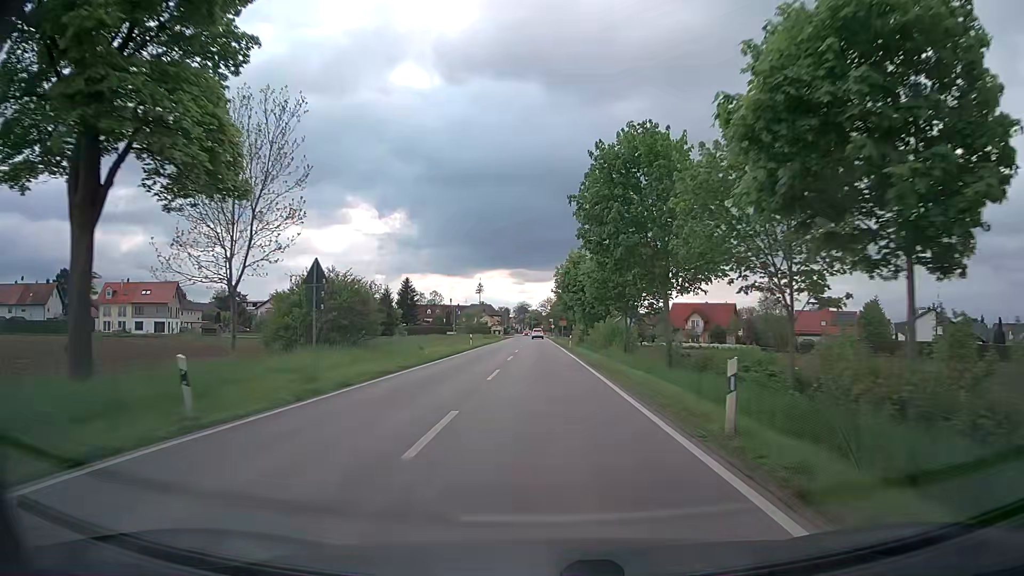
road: secondary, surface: asphalt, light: Day
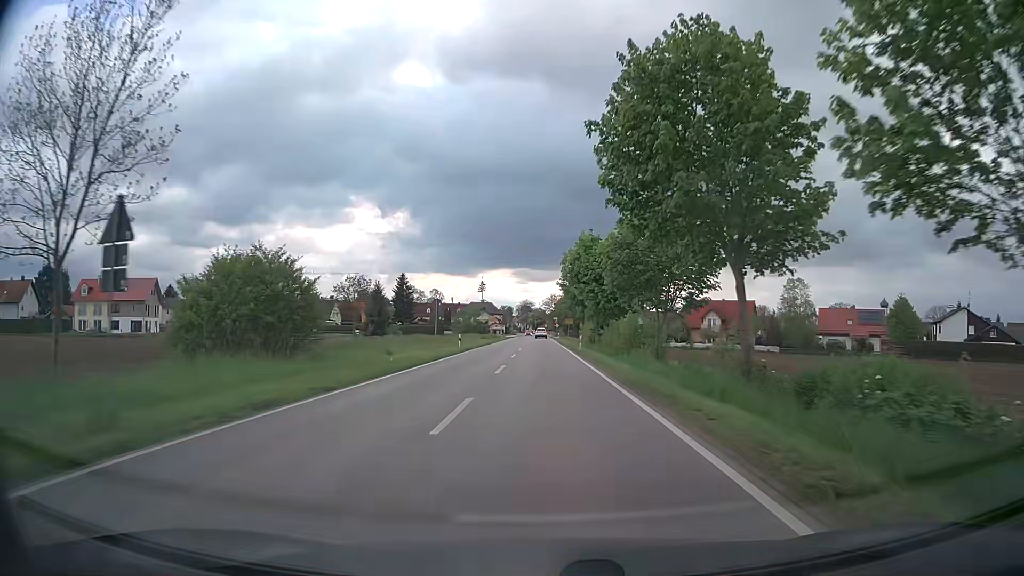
(0.0, +9.7) m; 0°
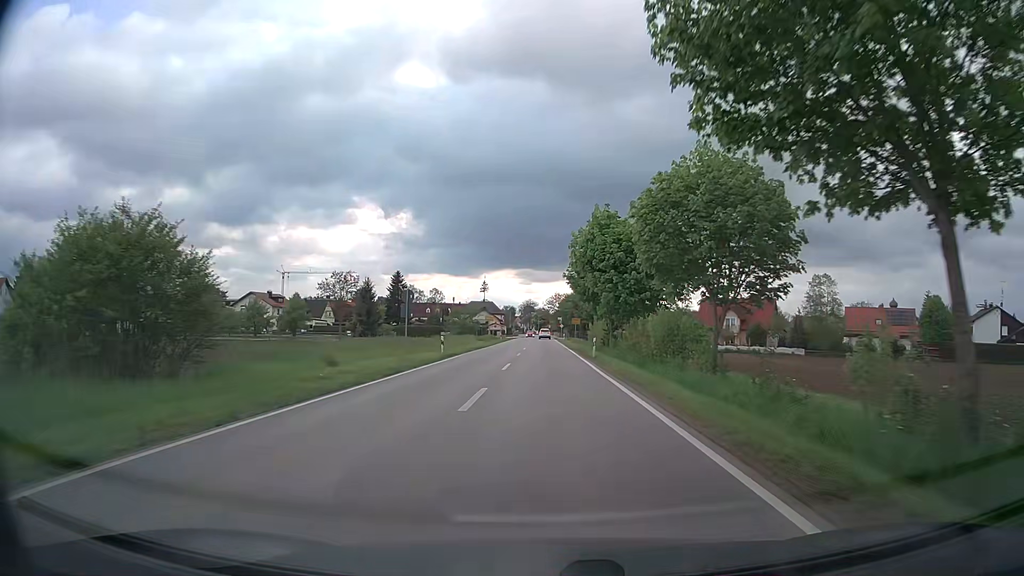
(0.0, +9.3) m; 0°
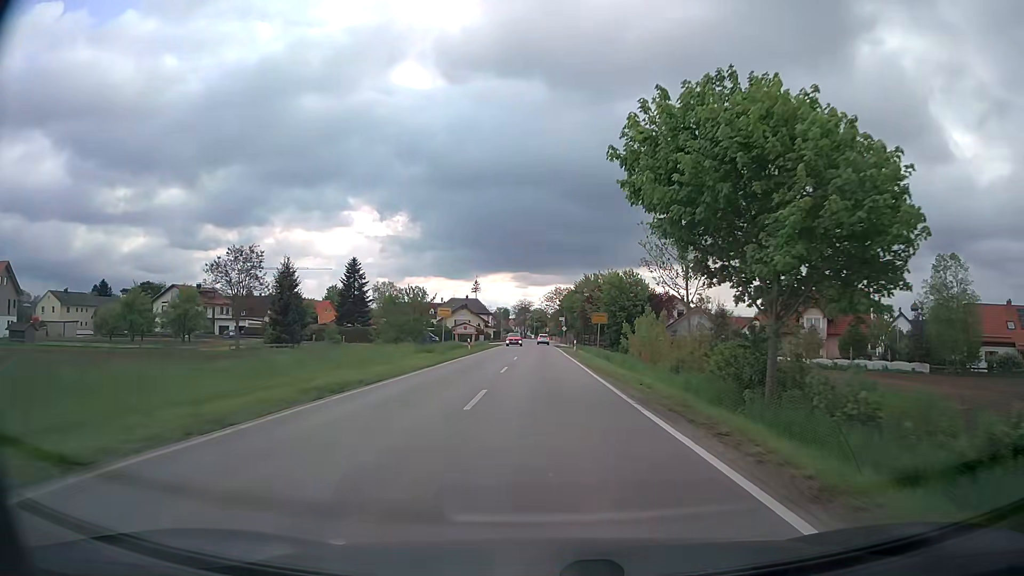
(0.0, +34.4) m; 0°
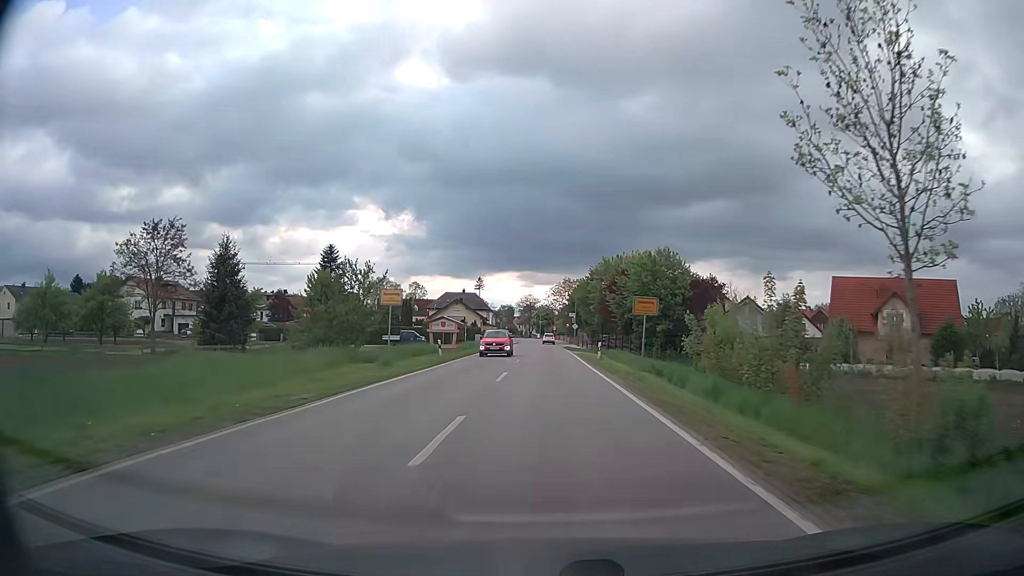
(-0.1, +17.1) m; 0°
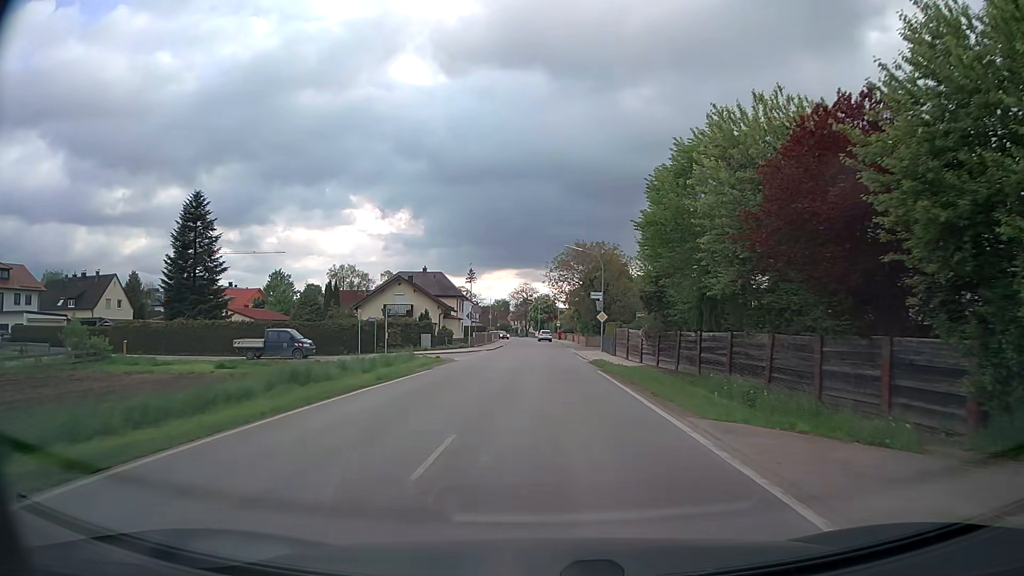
(0.0, +42.6) m; 0°
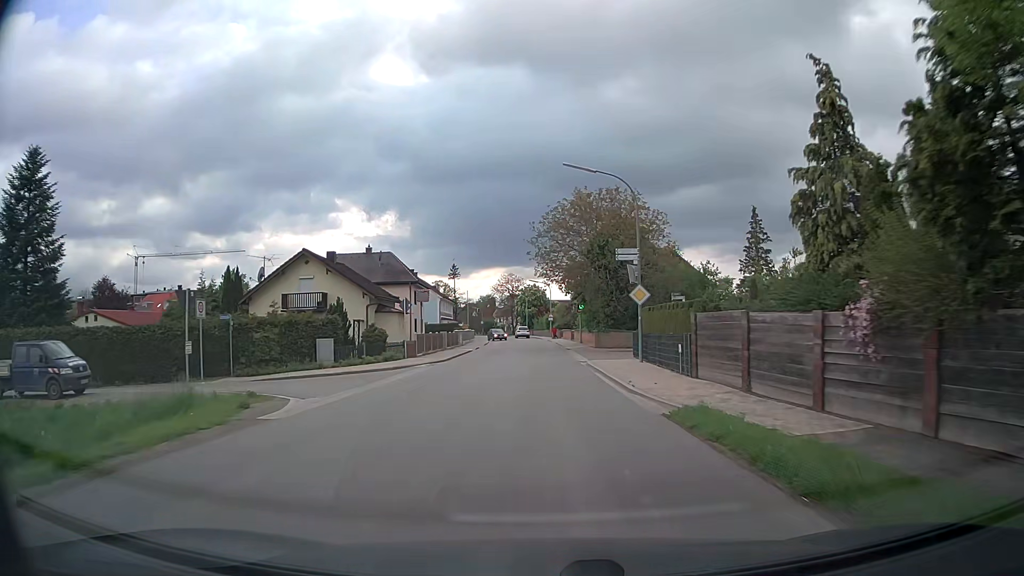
(+0.1, +23.6) m; +1°
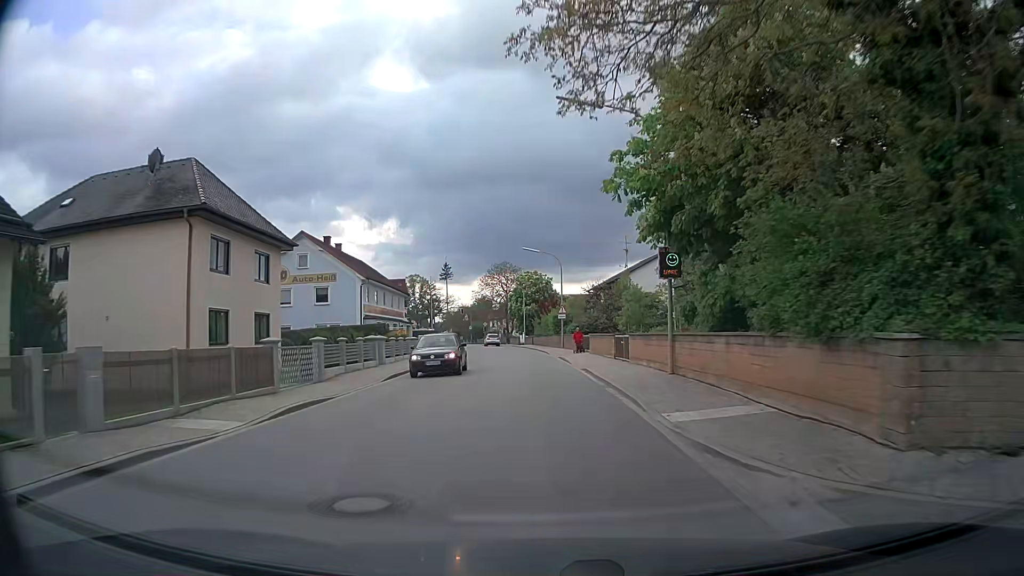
(-0.2, +39.5) m; 0°
(0, +10) (0, +20) (-1, +30) (-1, +40) (-2, +50) (-3, +60) (-4, +70) (-5, +80) (-7, +90) (-8, +99) m
